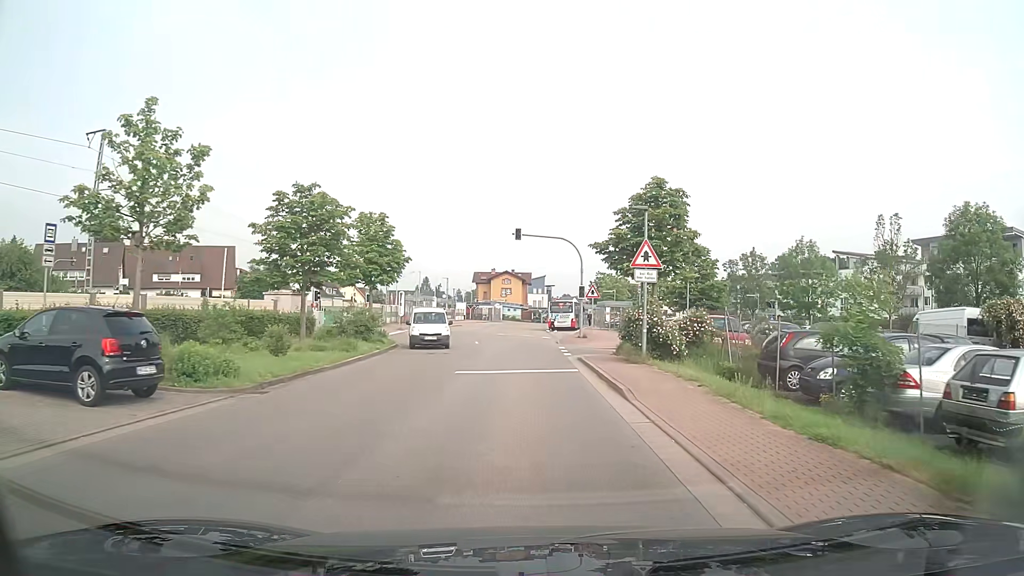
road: unclassified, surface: asphalt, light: Day
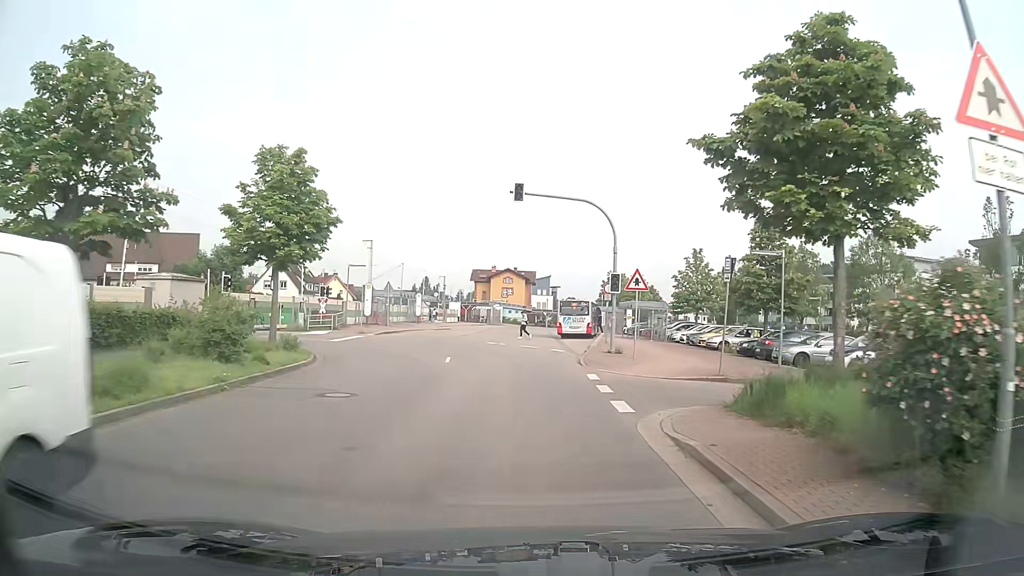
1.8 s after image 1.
(0.0, +13.9) m; -1°
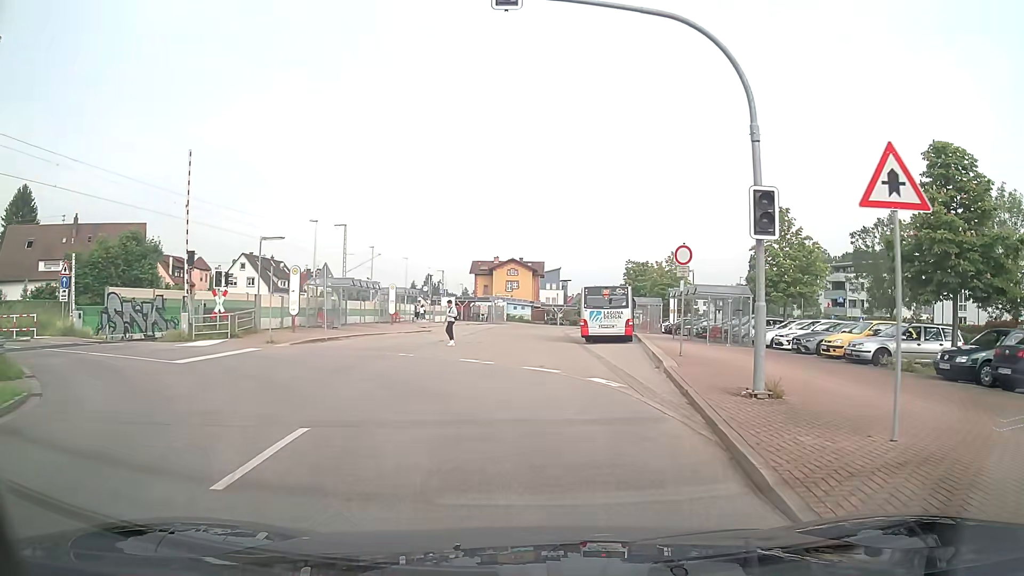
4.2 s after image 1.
(+0.1, +16.3) m; +1°
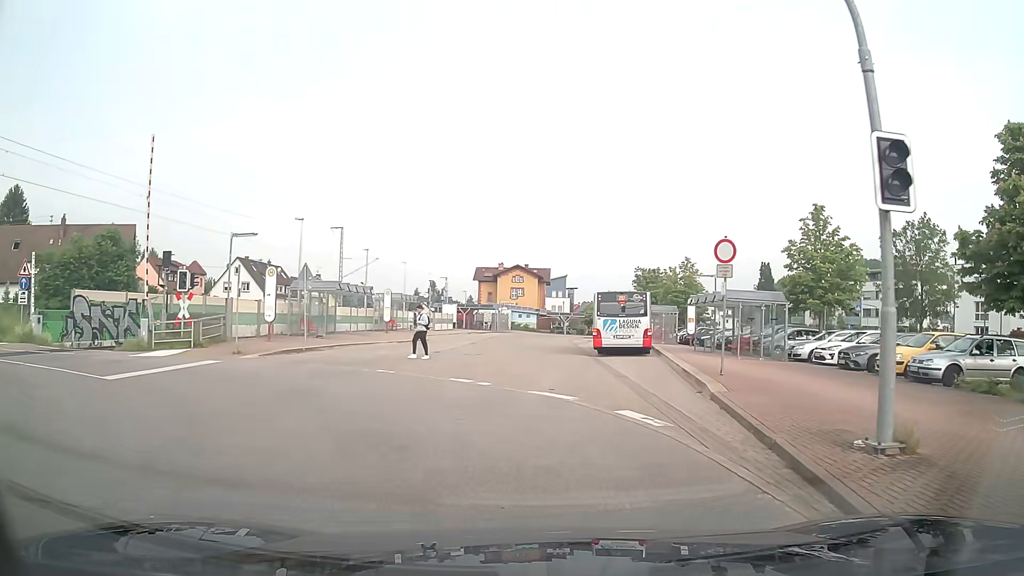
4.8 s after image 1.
(-0.1, +3.7) m; -1°
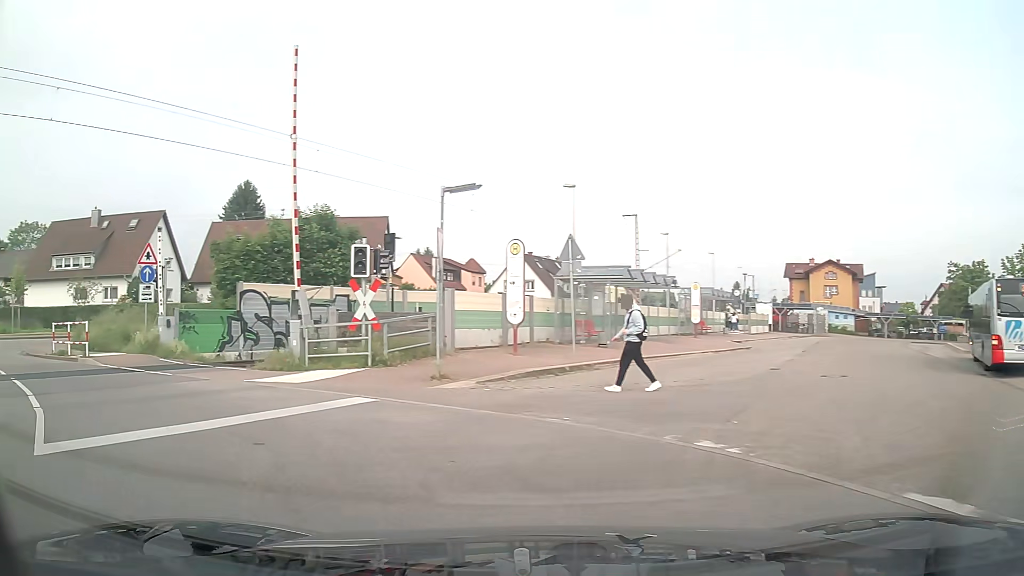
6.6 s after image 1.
(-1.6, +10.0) m; -26°
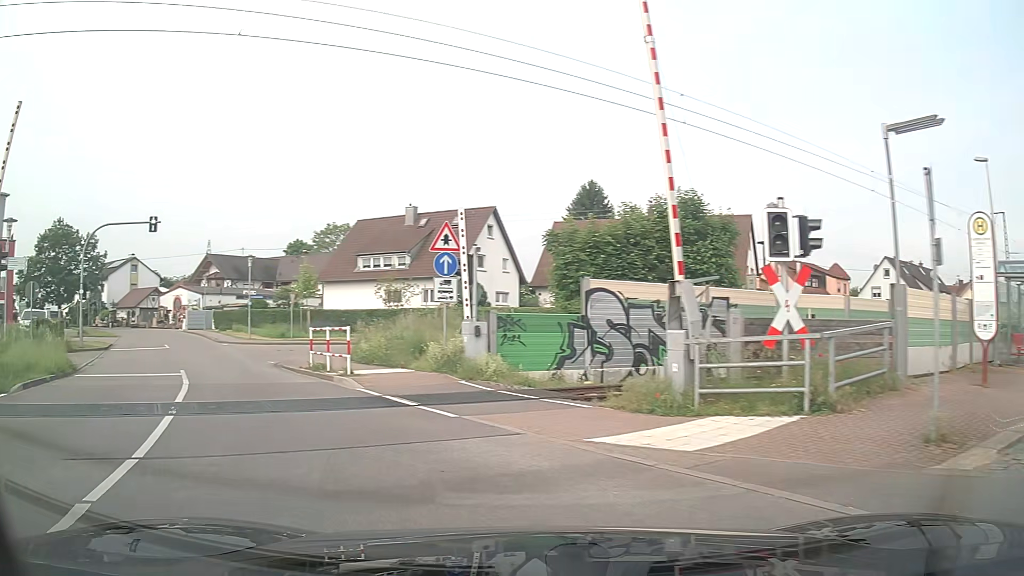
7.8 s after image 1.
(-1.6, +6.2) m; -30°
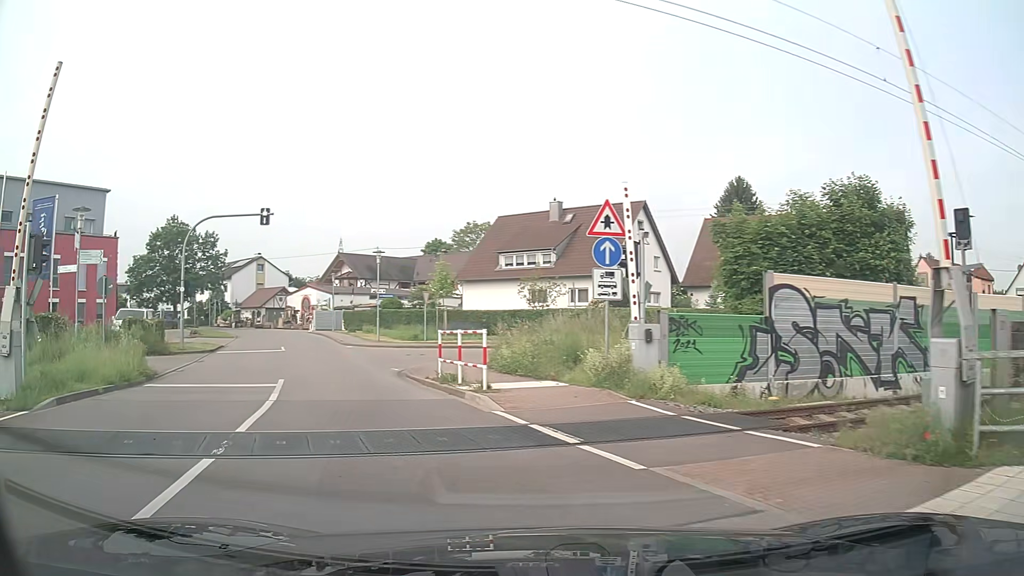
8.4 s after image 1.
(-0.4, +3.2) m; -11°
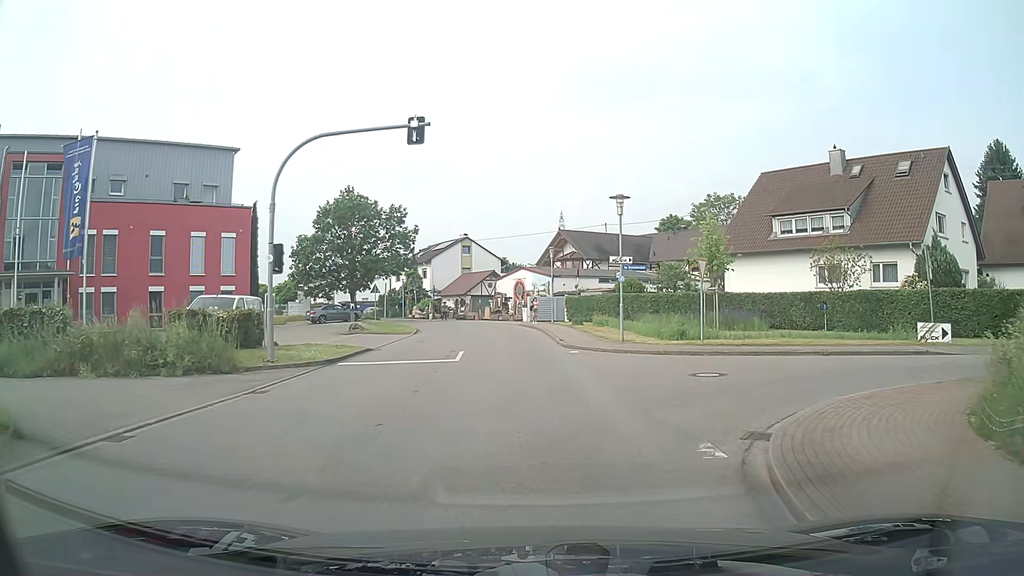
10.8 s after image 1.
(-3.0, +13.1) m; -19°
(0, +10) (-1, +20) (-1, +30) (-2, +40) (-4, +50) (-8, +59) (-13, +67) (-18, +76) (-23, +85) (-28, +93) m
